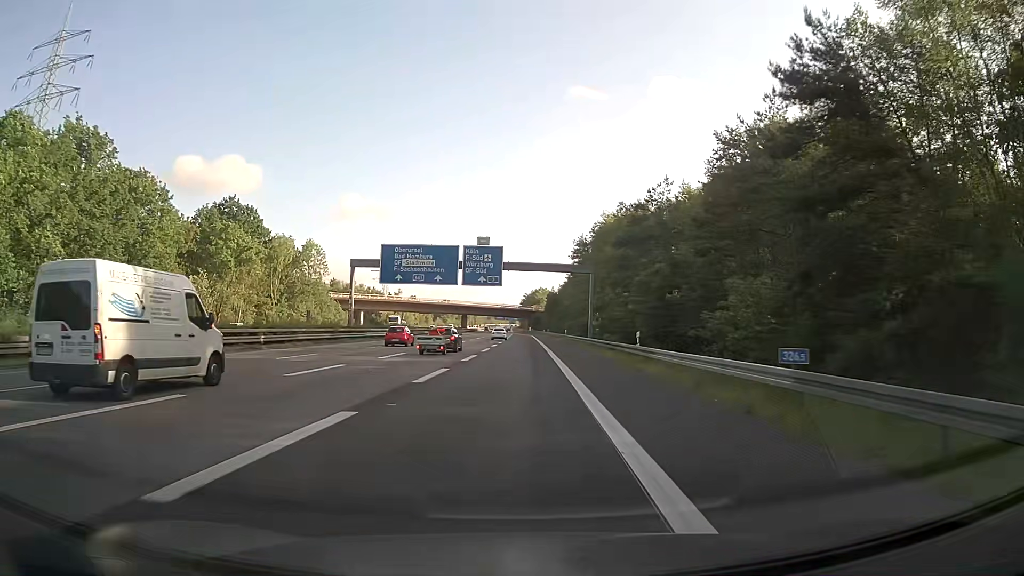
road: motorway_link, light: Day
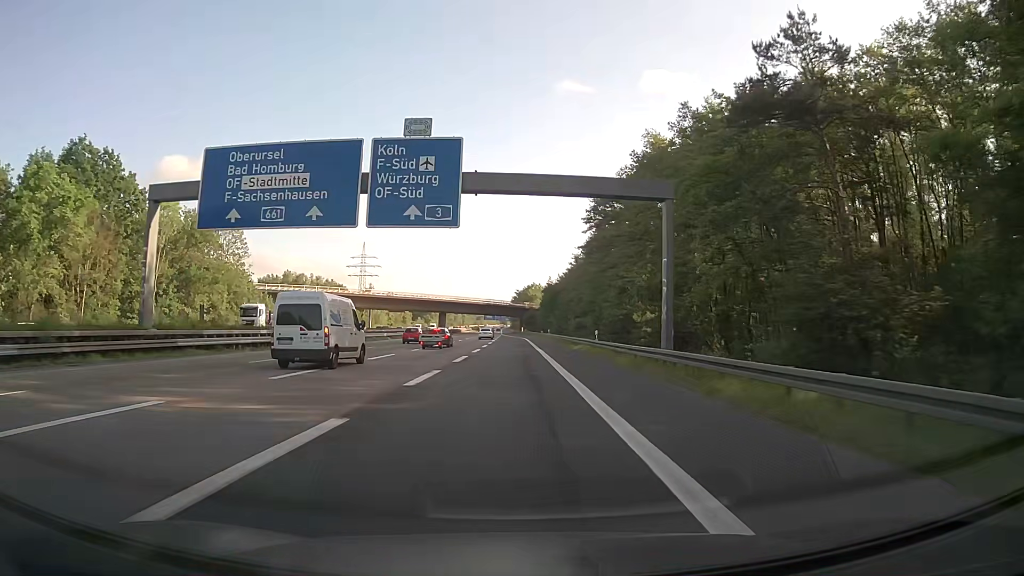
(+0.5, +37.2) m; +1°
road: motorway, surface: asphalt
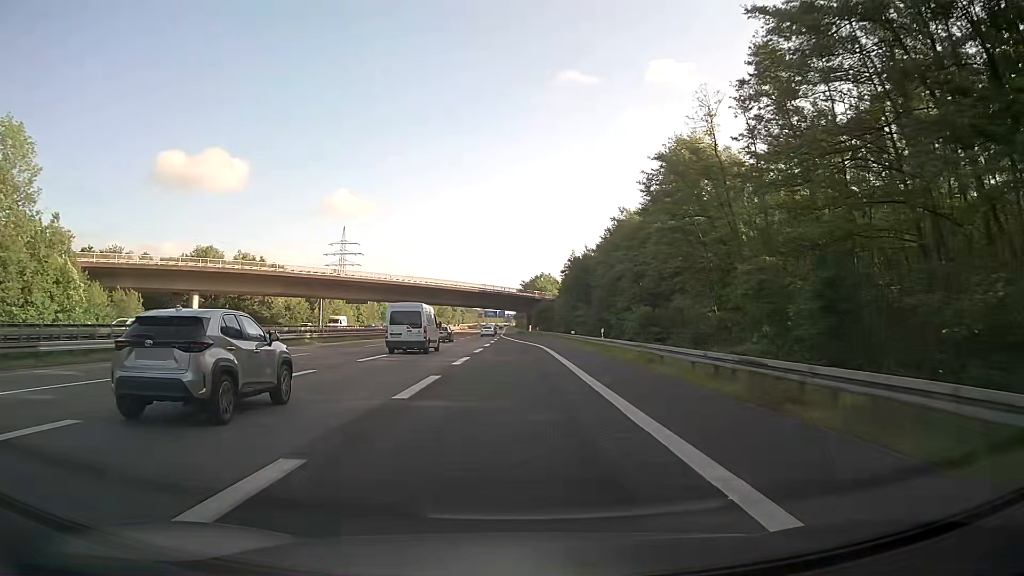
(-0.4, +51.6) m; 0°
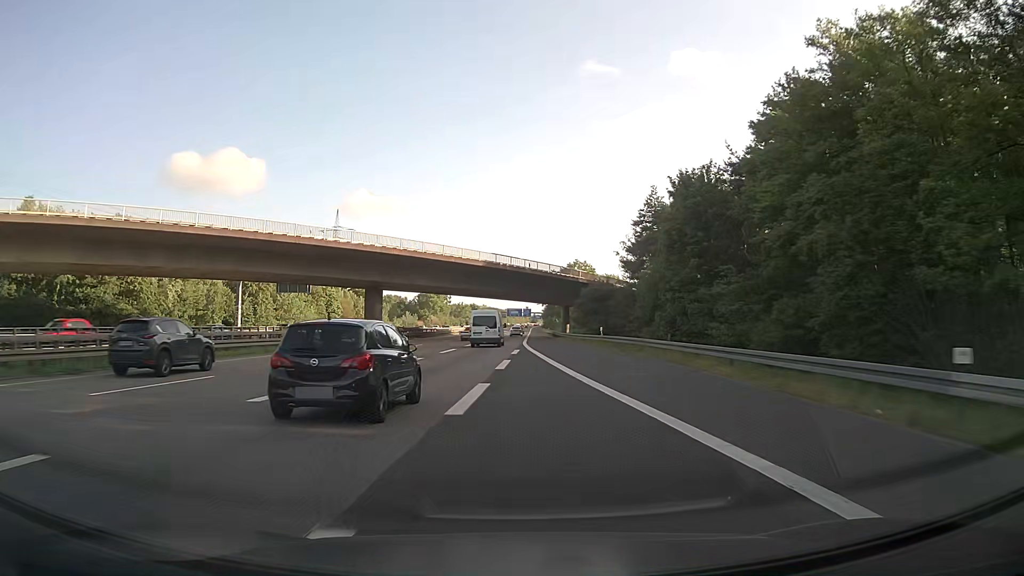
(-0.8, +50.1) m; -2°
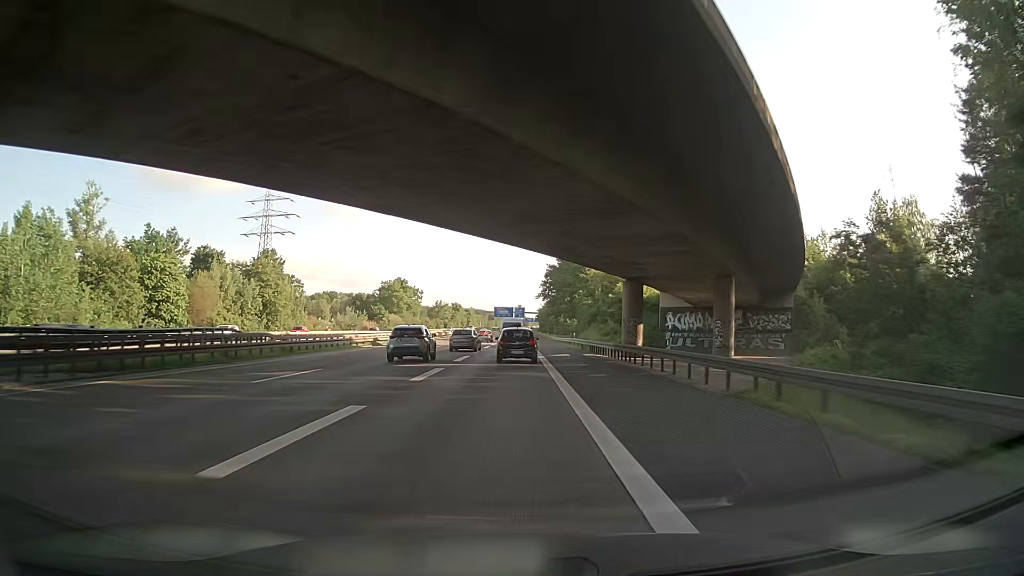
(-0.4, +66.6) m; +1°
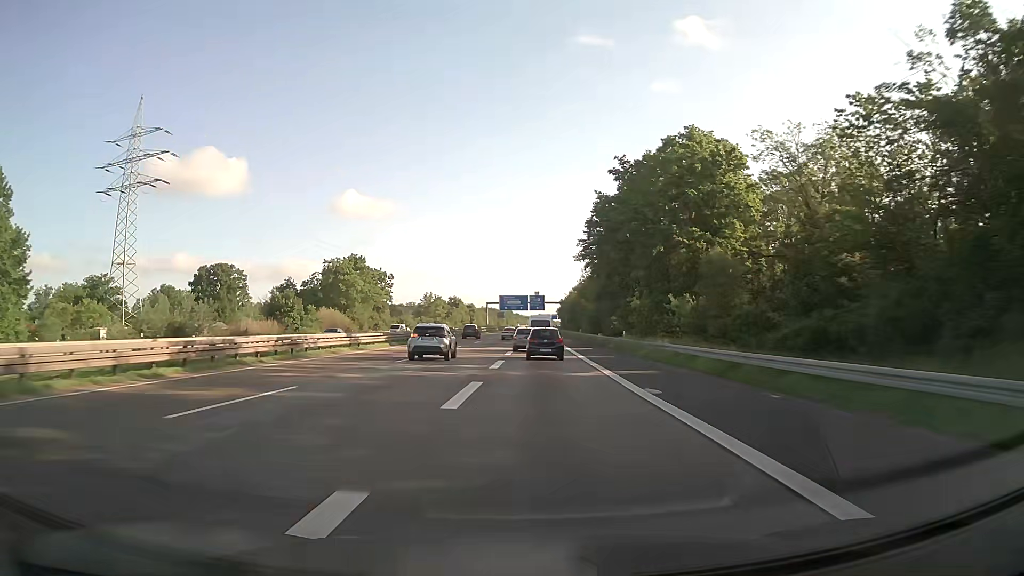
(-0.9, +78.9) m; -1°
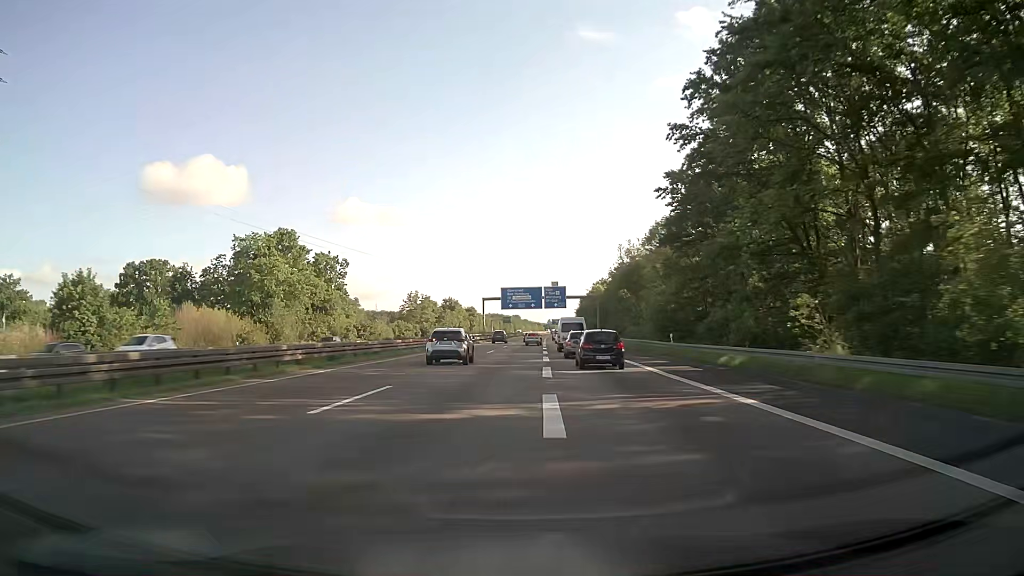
(-0.4, +51.4) m; -1°
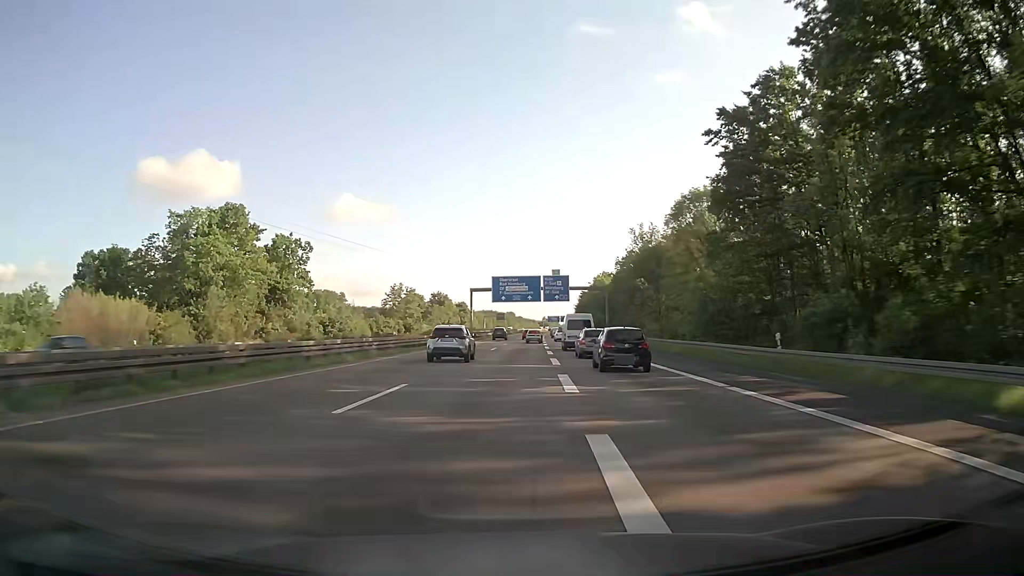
(0.0, +18.2) m; 0°
(0, +10) (0, +20) (0, +30) (0, +40) (+1, +50) (+1, +60) (+1, +70) (+2, +80) (+2, +90) (+2, +100) m
